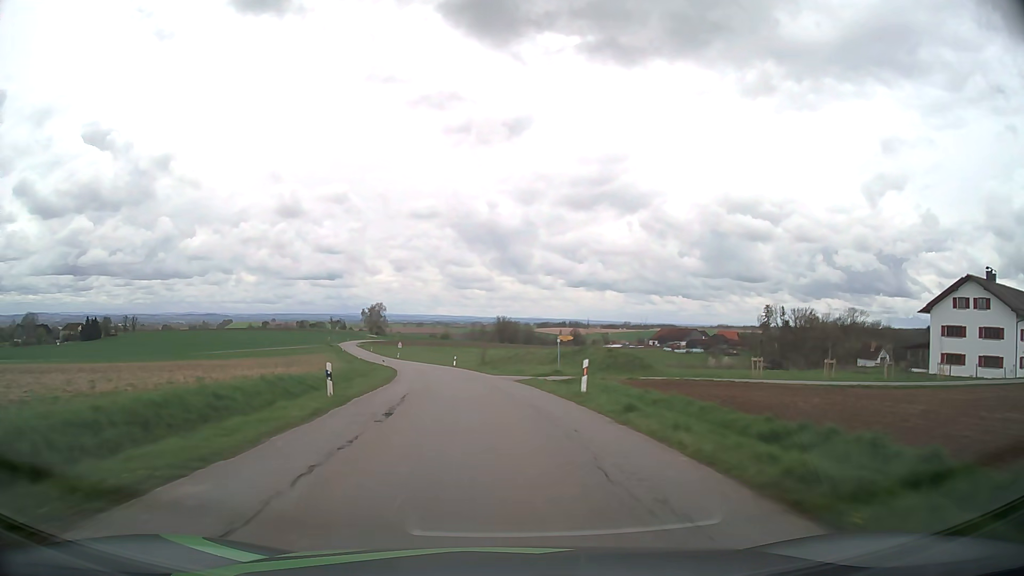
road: tertiary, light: Day
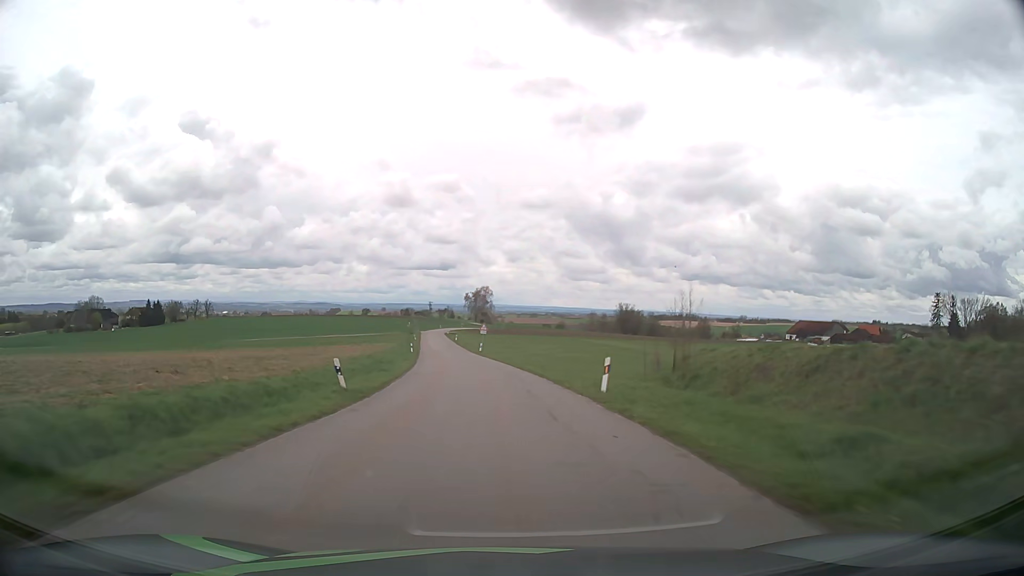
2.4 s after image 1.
(-4.5, +49.8) m; -10°
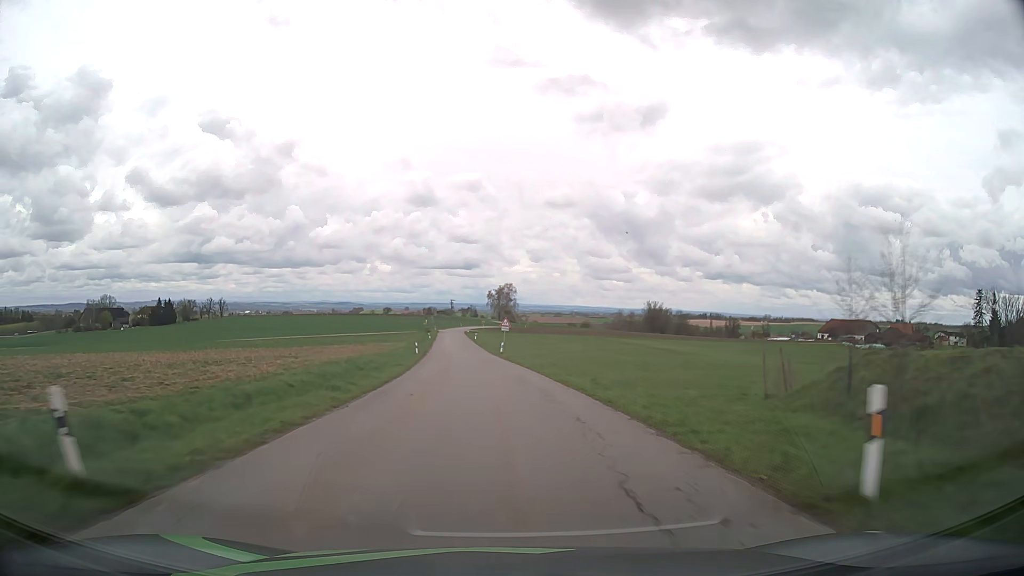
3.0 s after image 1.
(-0.2, +12.9) m; -2°
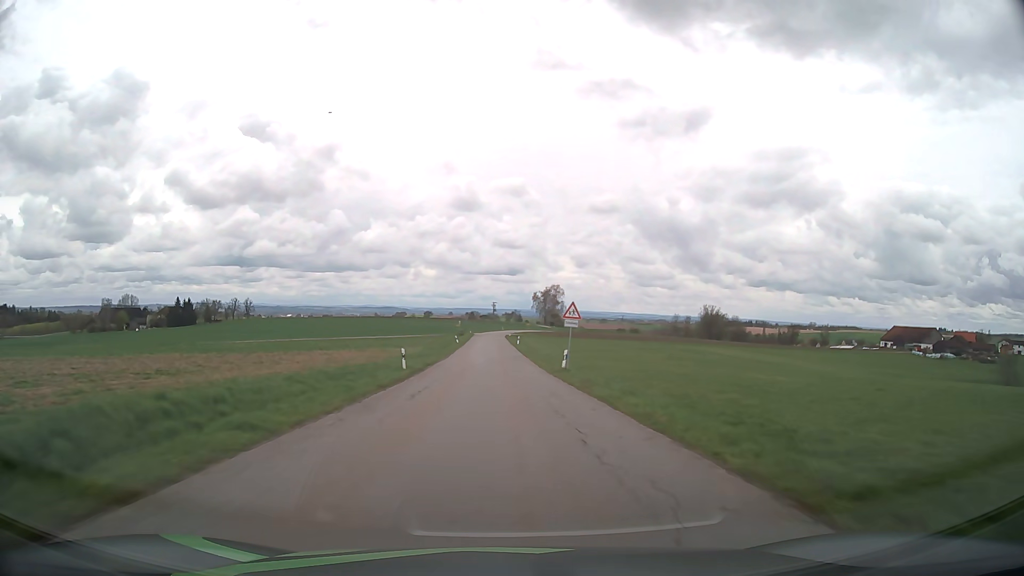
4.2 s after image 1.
(-0.9, +26.1) m; -4°
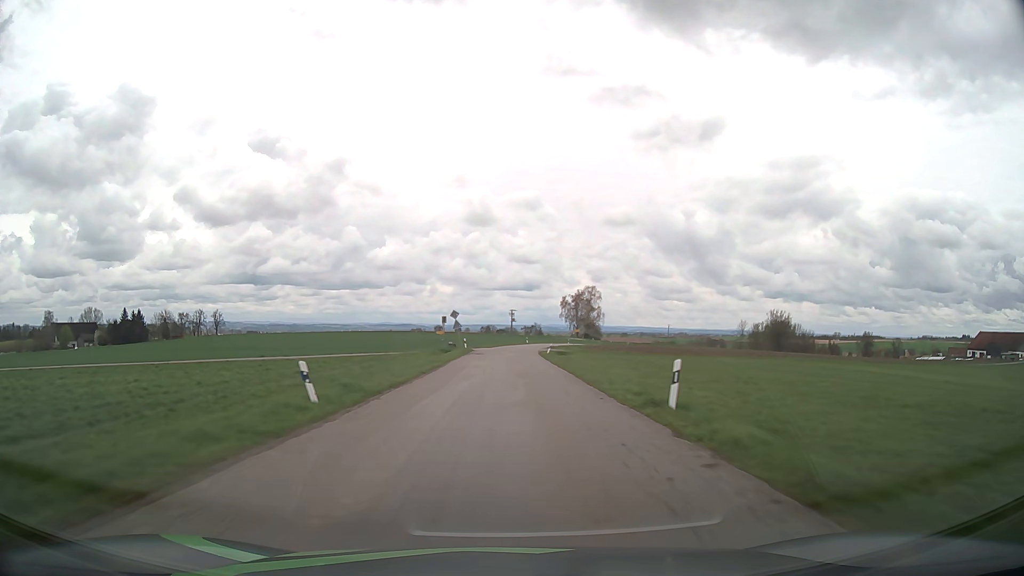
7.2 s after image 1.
(-1.4, +66.5) m; -2°
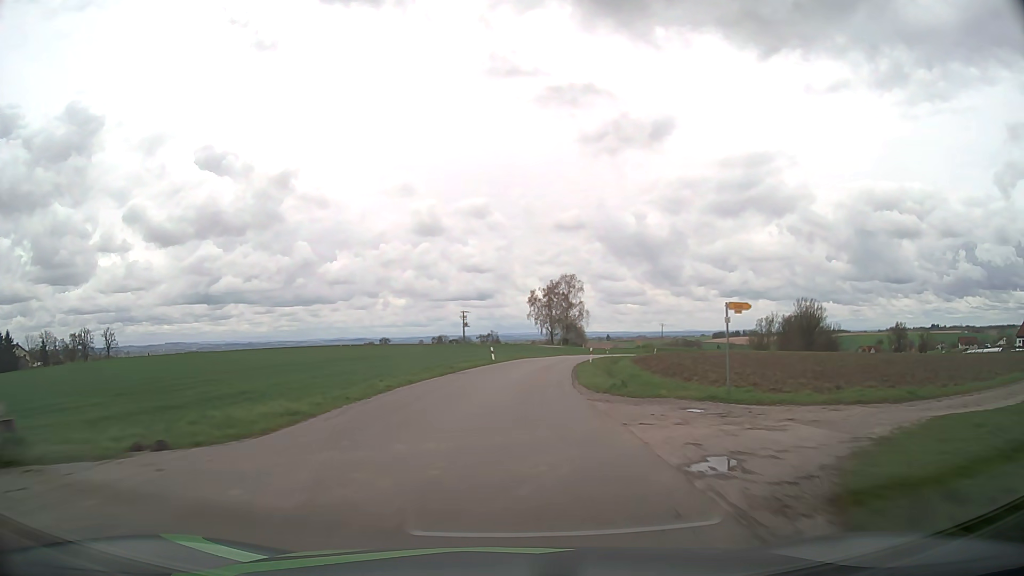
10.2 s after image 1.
(+1.2, +63.7) m; +4°
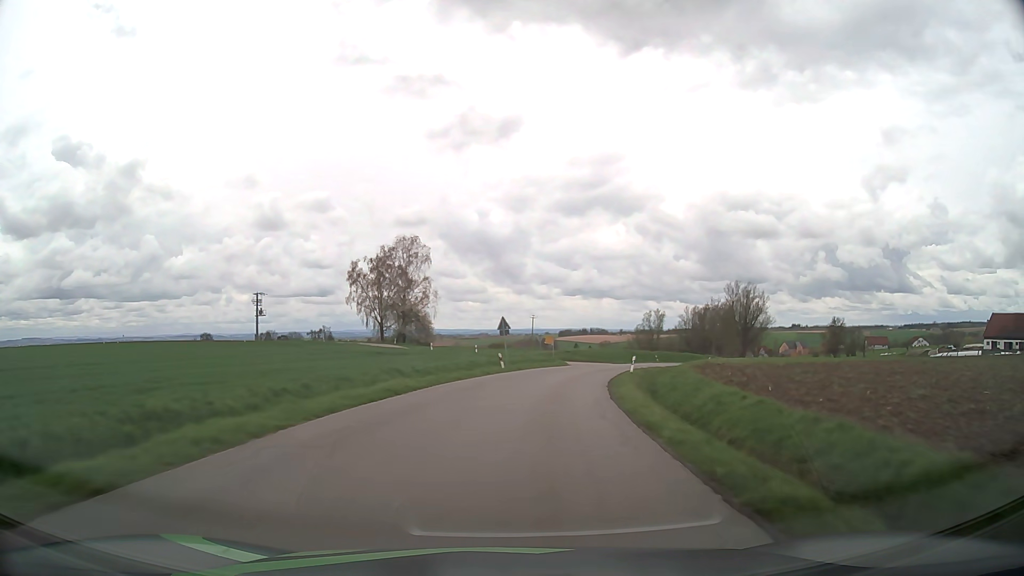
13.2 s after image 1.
(+5.8, +60.6) m; +13°
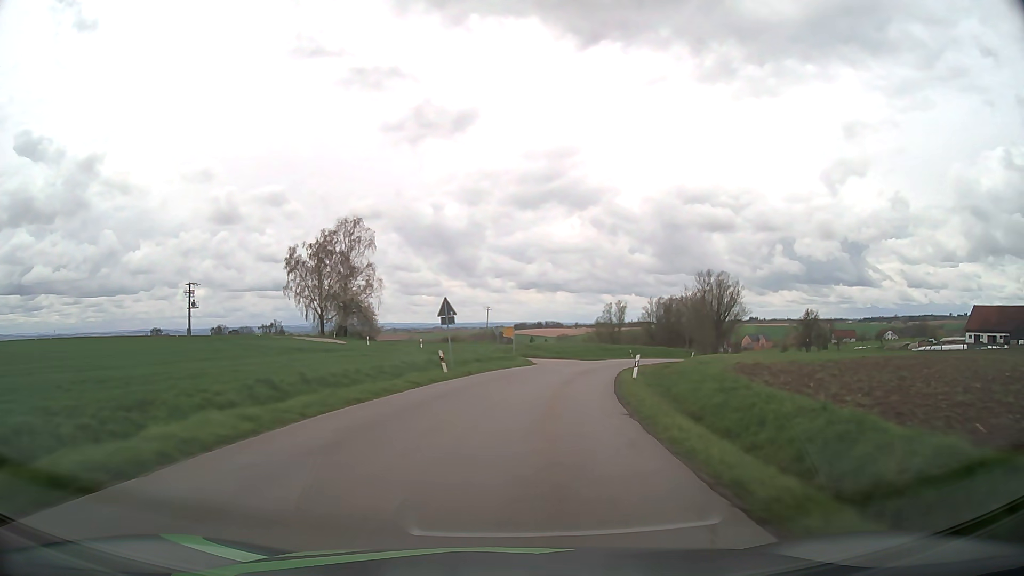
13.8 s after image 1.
(+0.4, +11.7) m; +4°
(0, +10) (+1, +20) (+3, +30) (+5, +40) (+8, +49) (+11, +59) (+15, +68) (+20, +77) (+25, +85) (+30, +94) m
